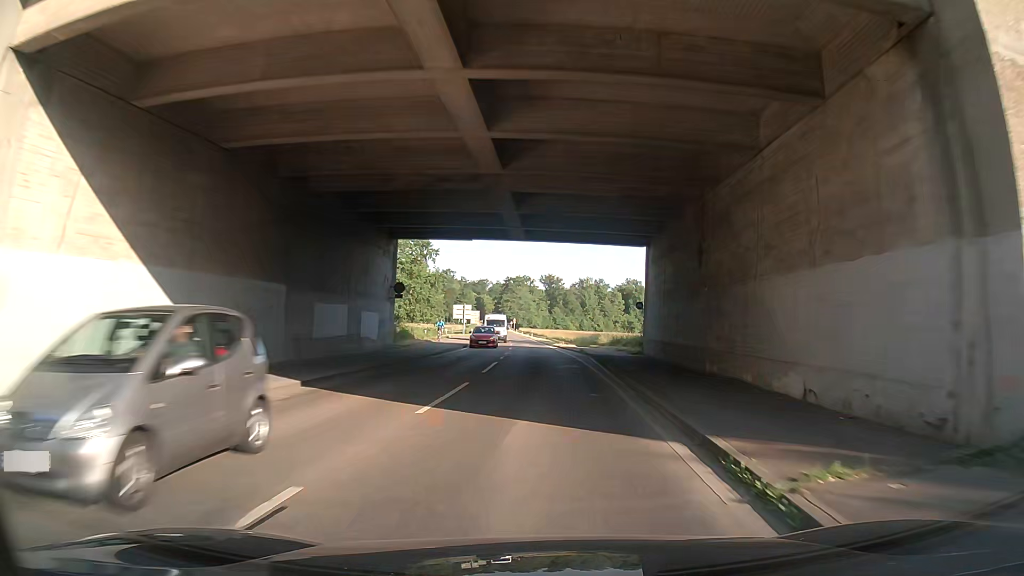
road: secondary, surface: asphalt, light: Day
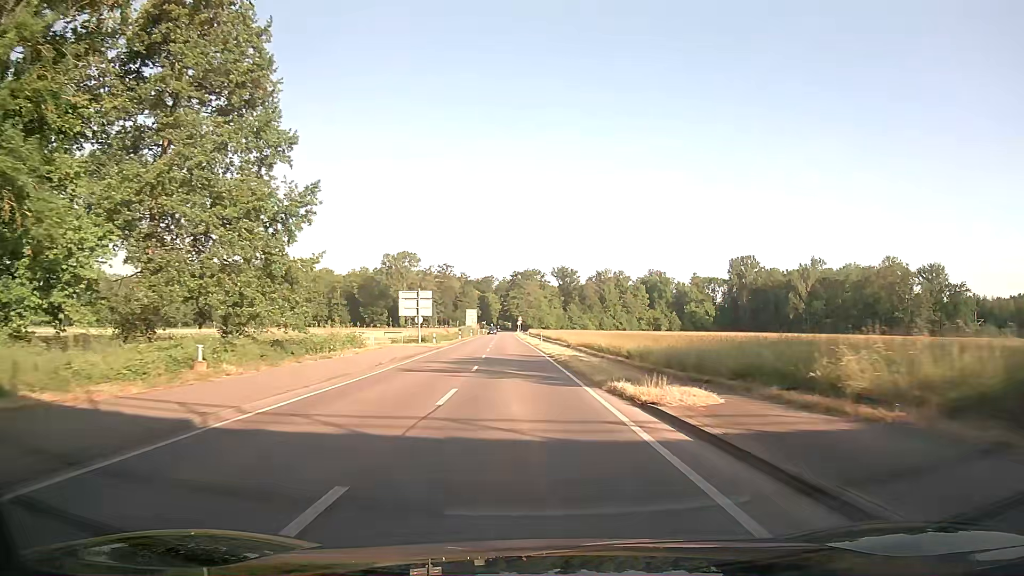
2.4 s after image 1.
(+1.5, +40.8) m; 0°
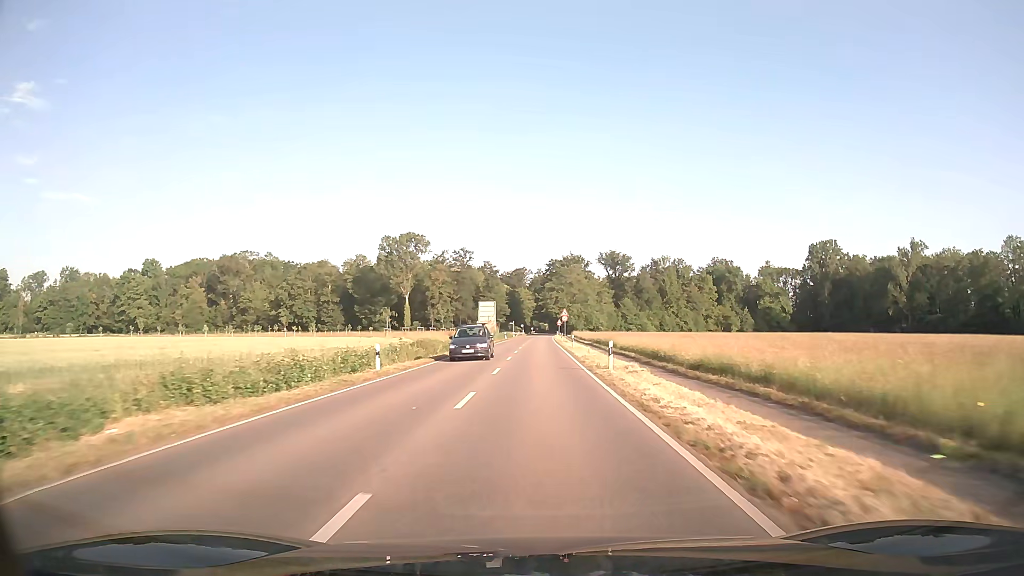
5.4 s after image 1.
(-2.4, +54.8) m; -4°
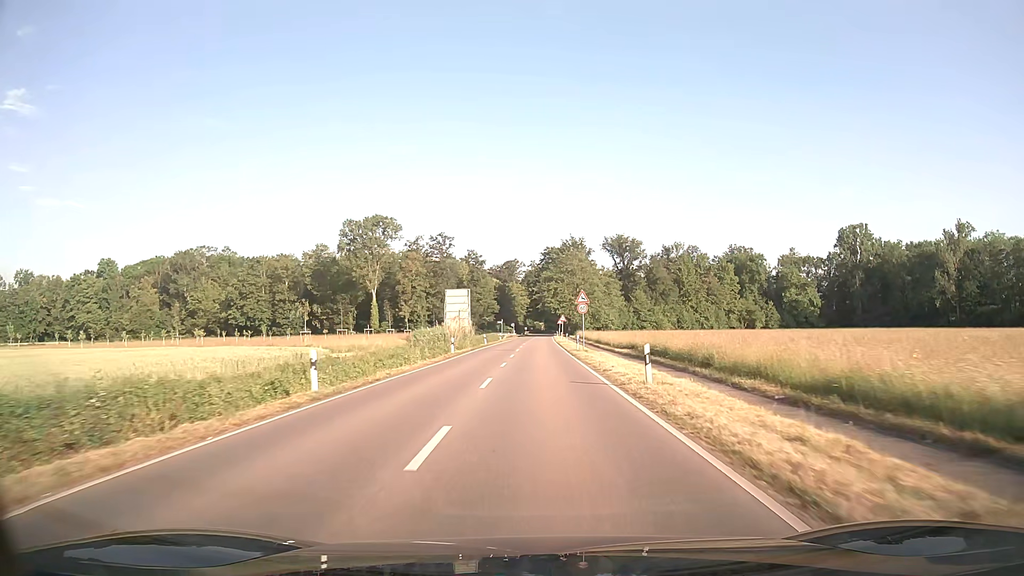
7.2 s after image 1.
(+0.1, +32.2) m; +1°
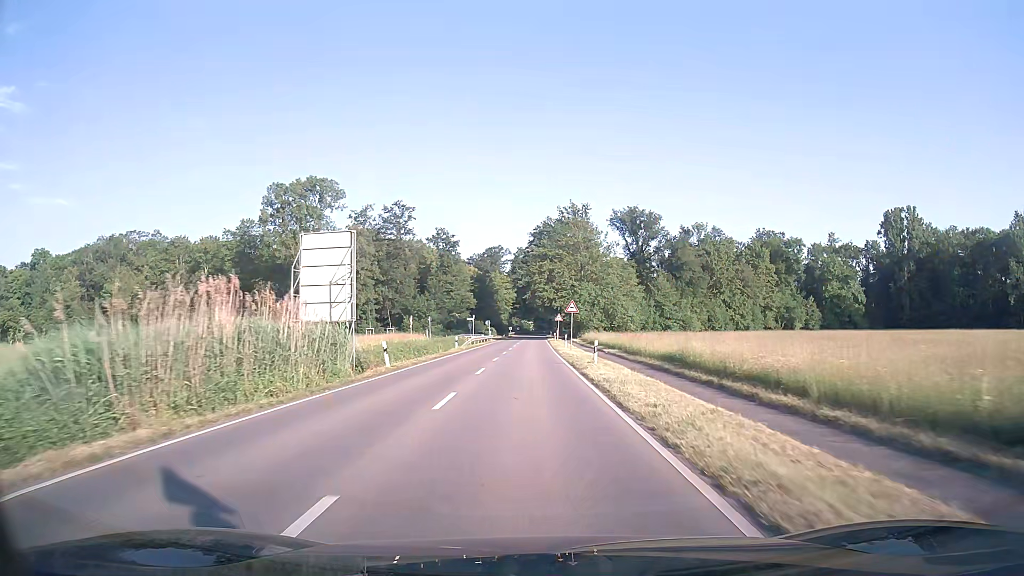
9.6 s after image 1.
(+0.4, +40.1) m; +1°
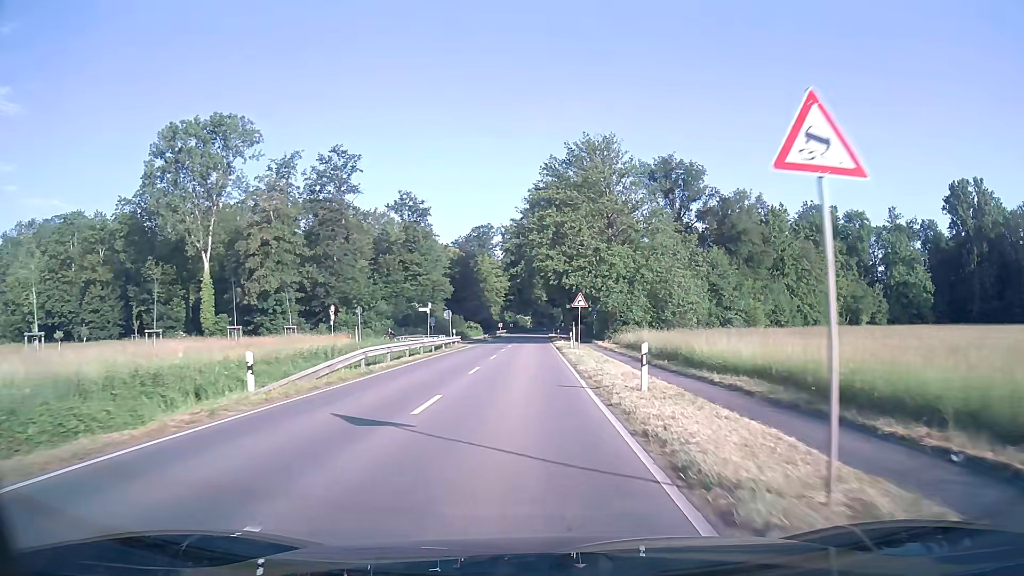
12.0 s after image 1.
(+0.1, +37.0) m; 0°
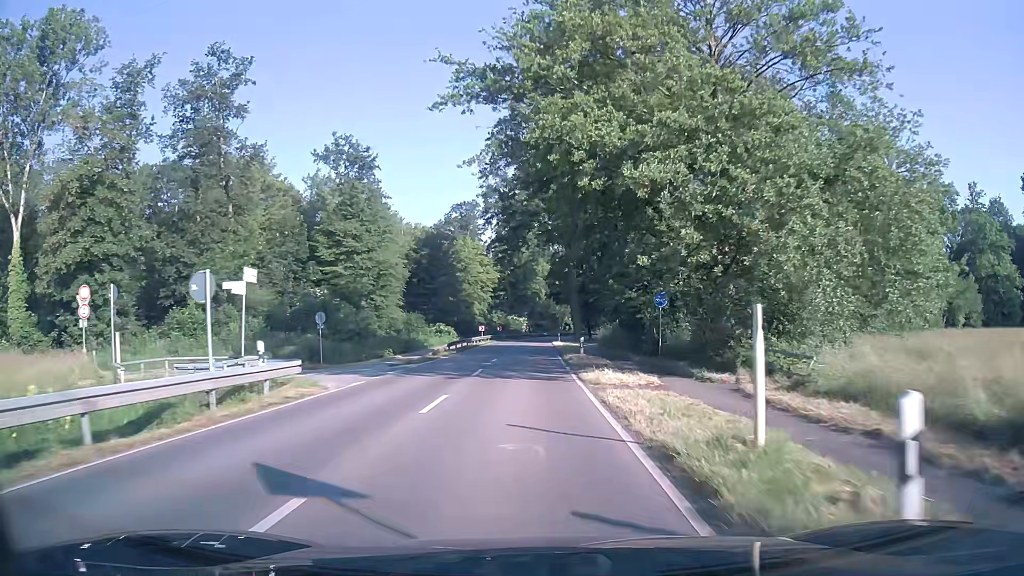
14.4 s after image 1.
(+0.1, +35.2) m; 0°
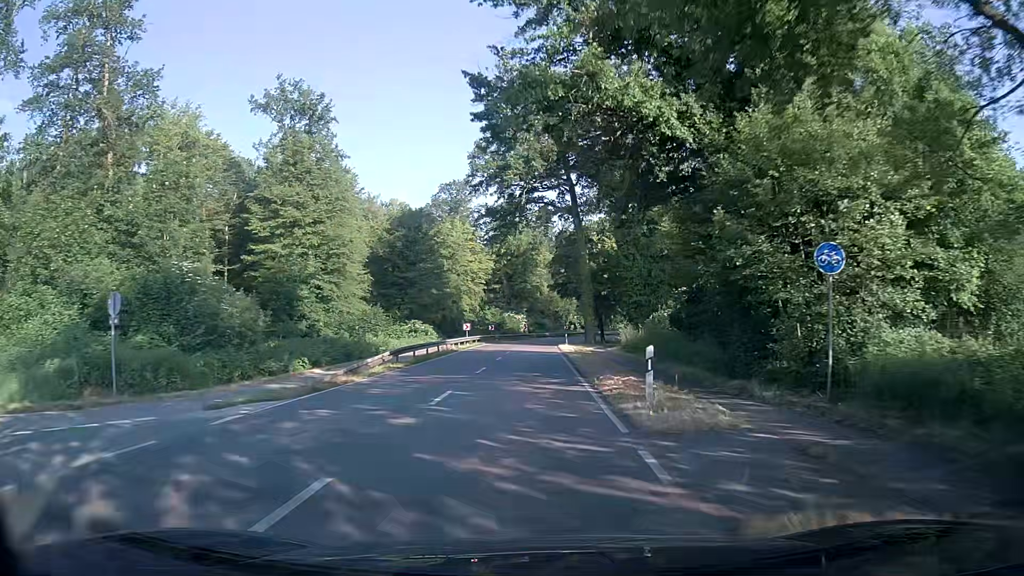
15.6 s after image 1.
(0.0, +17.6) m; 0°
(0, +10) (0, +20) (0, +30) (0, +40) (0, +50) (0, +60) (+1, +70) (+3, +80) (+6, +89) (+9, +99) m
